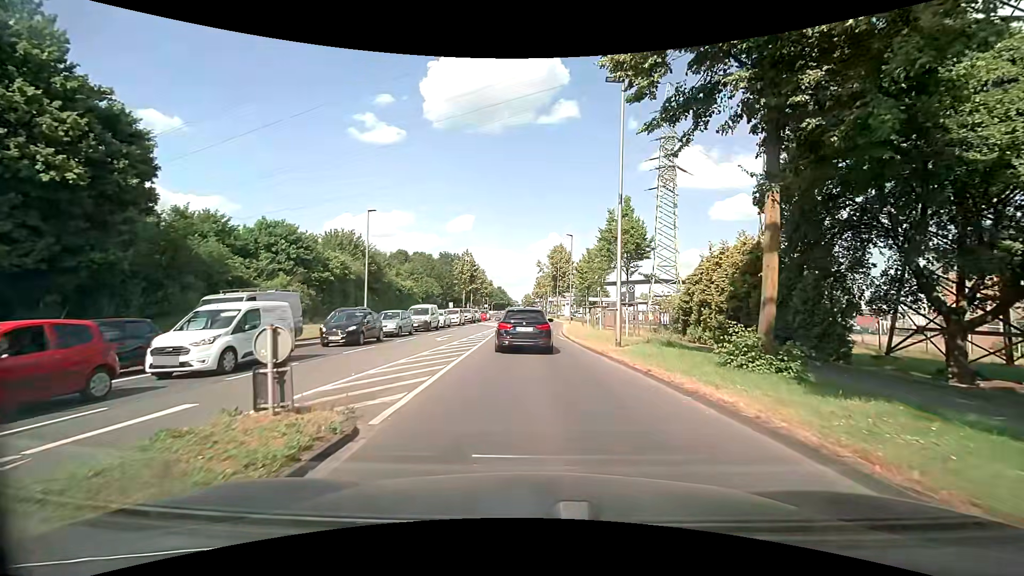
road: secondary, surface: asphalt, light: Day
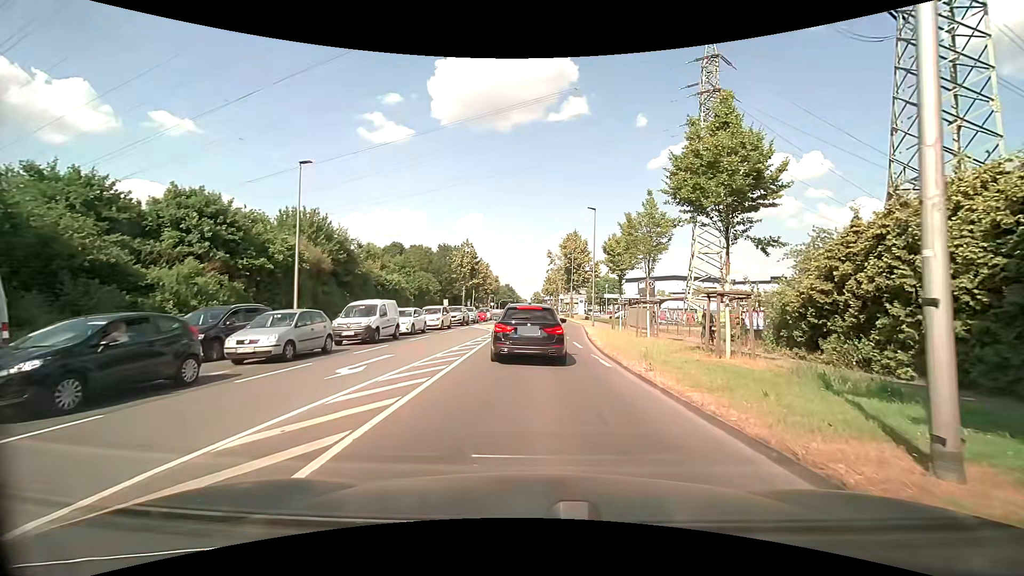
(-0.3, +12.8) m; -1°
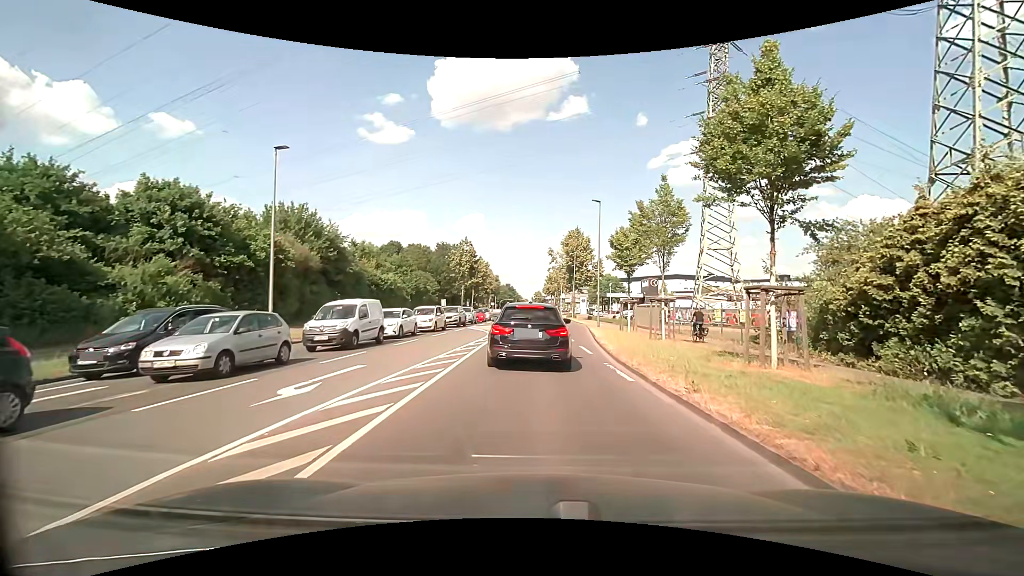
(0.0, +2.5) m; 0°
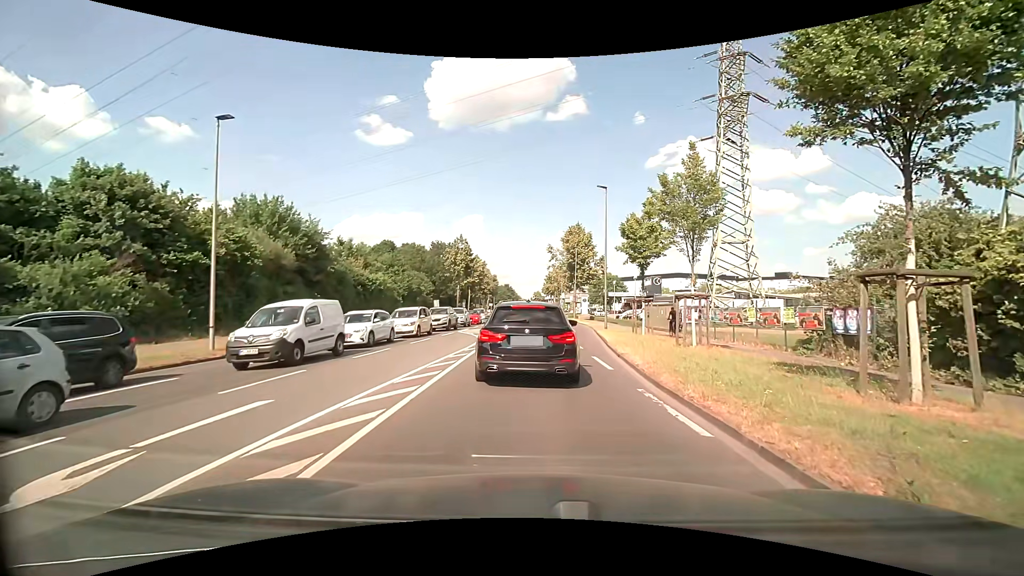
(0.0, +4.1) m; +1°
